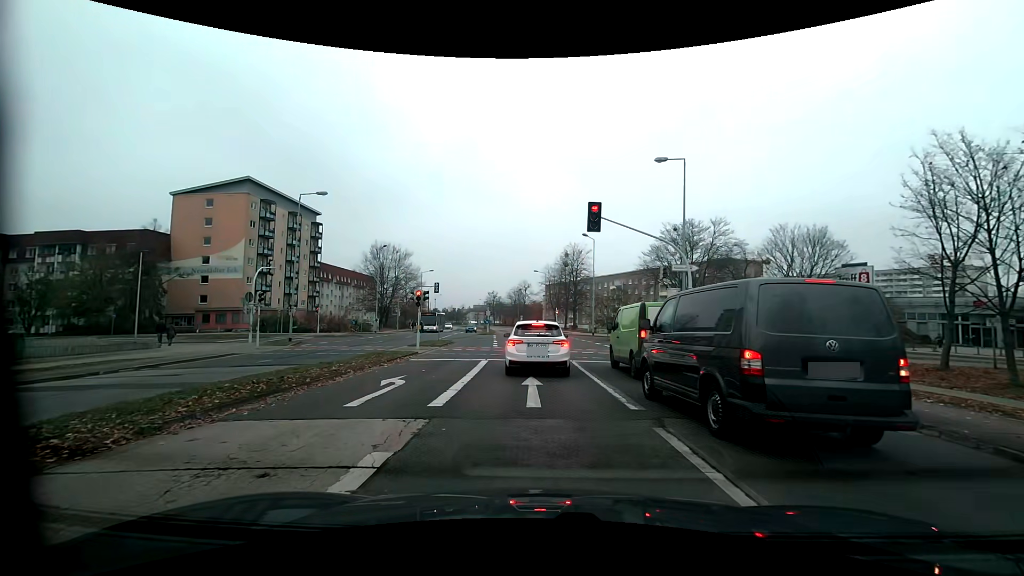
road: tertiary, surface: concrete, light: Day
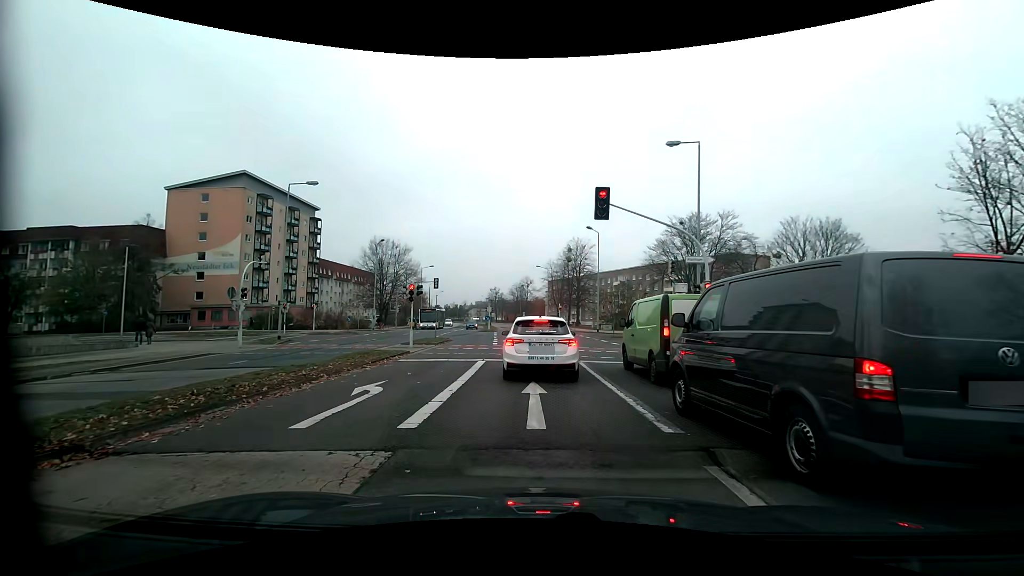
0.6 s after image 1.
(0.0, +1.9) m; 0°
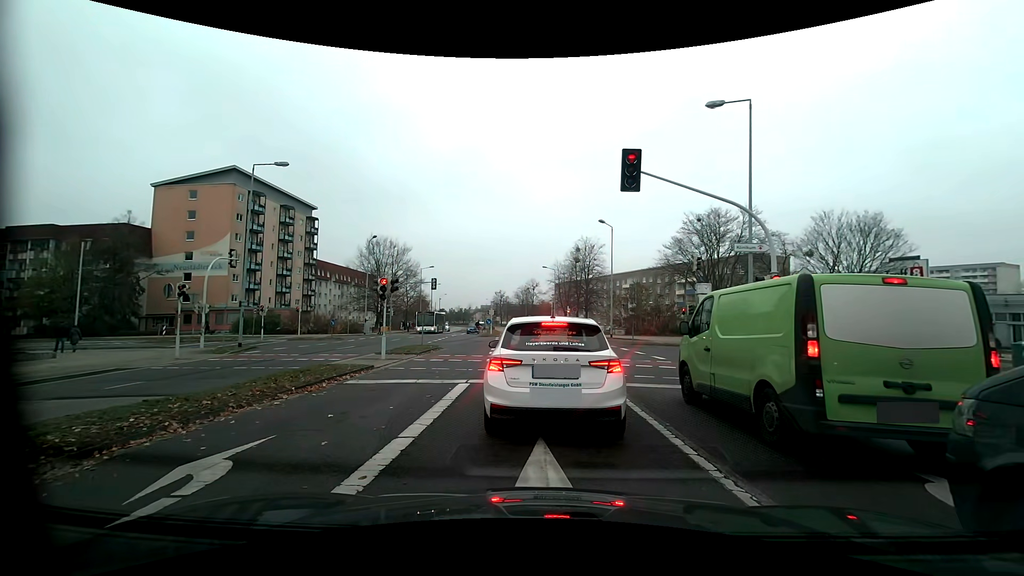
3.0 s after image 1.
(-0.1, +4.9) m; -2°
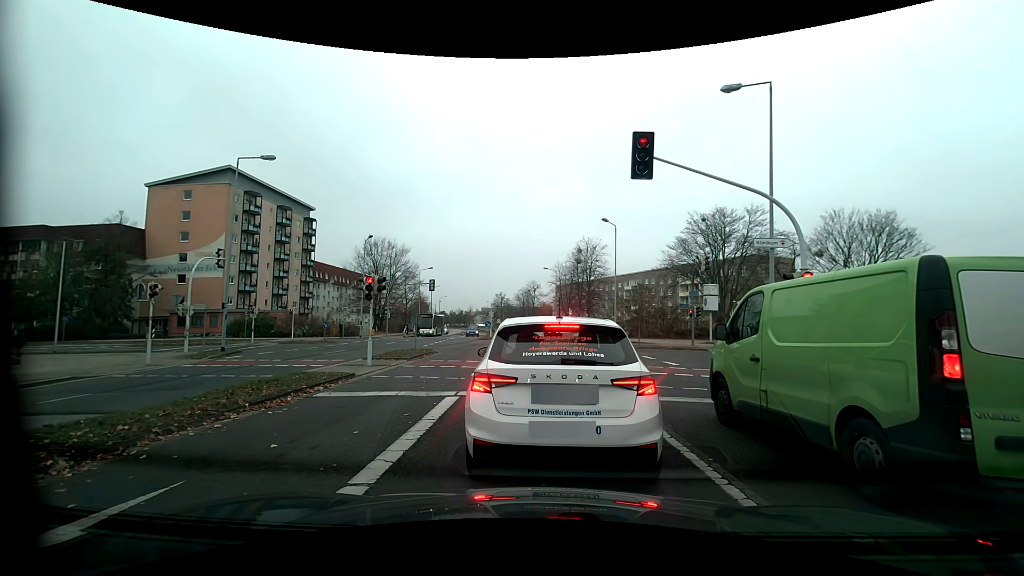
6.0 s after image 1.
(0.0, +1.5) m; 0°
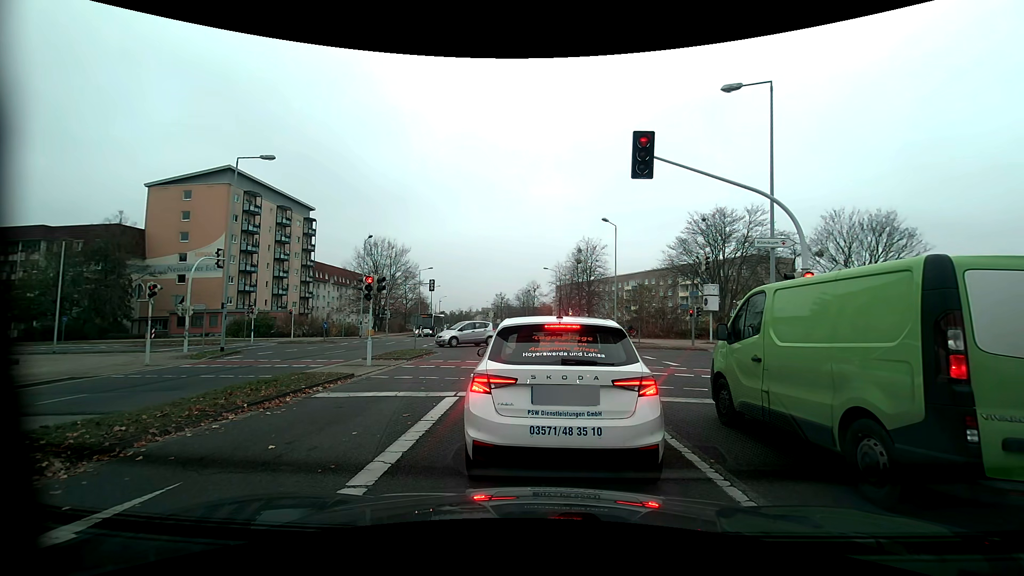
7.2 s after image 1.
(0.0, +0.1) m; 0°
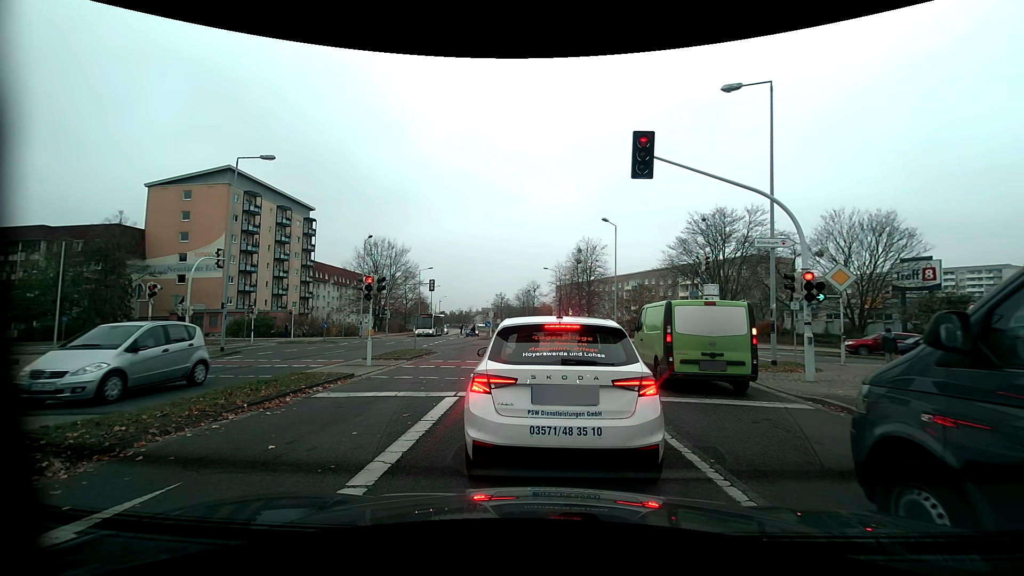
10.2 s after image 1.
(0.0, 0.0) m; 0°
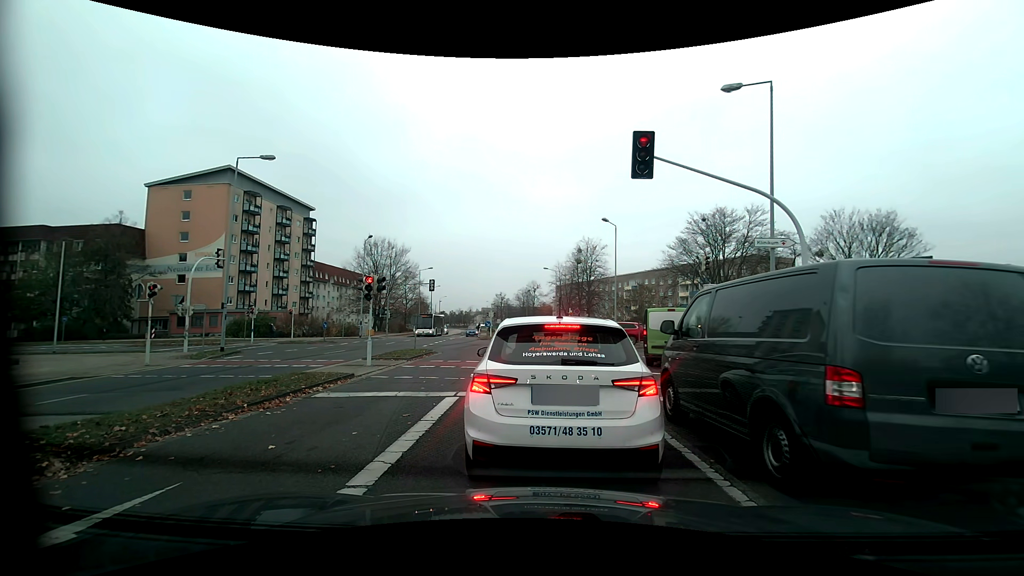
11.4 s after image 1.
(0.0, 0.0) m; 0°
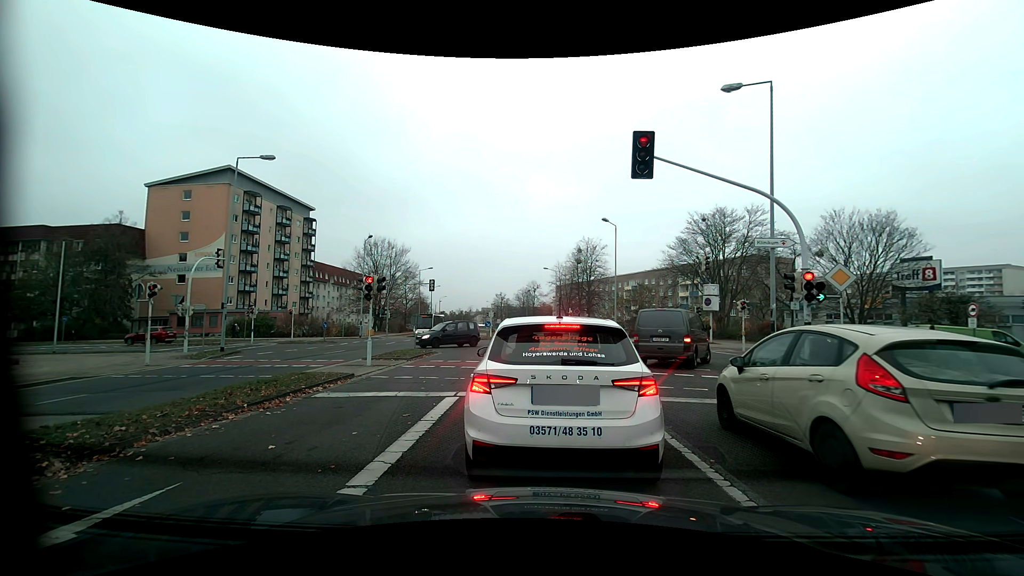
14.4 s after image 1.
(0.0, 0.0) m; 0°
(0, +10) (0, +20) (0, +30) (0, +40) (-1, +50) (-1, +60) (-1, +70) (-1, +80) (-1, +90) (-1, +100) m
